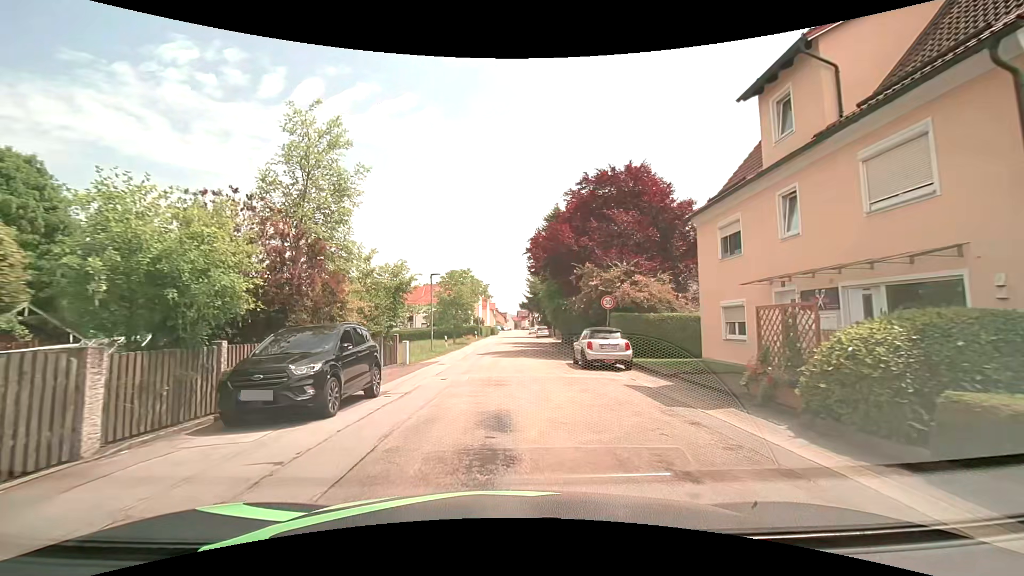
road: residential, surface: asphalt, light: Day
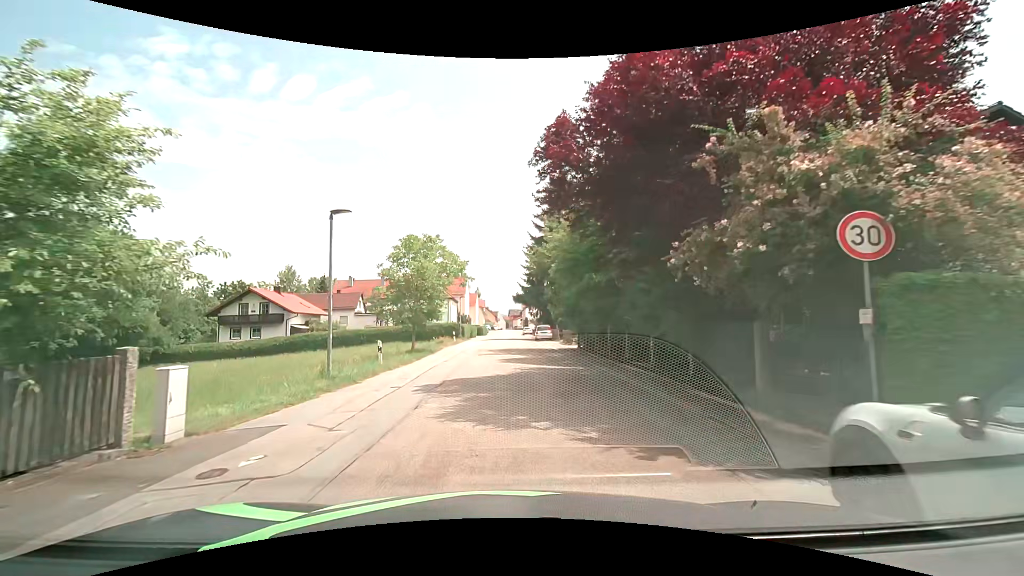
(+0.3, +16.5) m; +2°
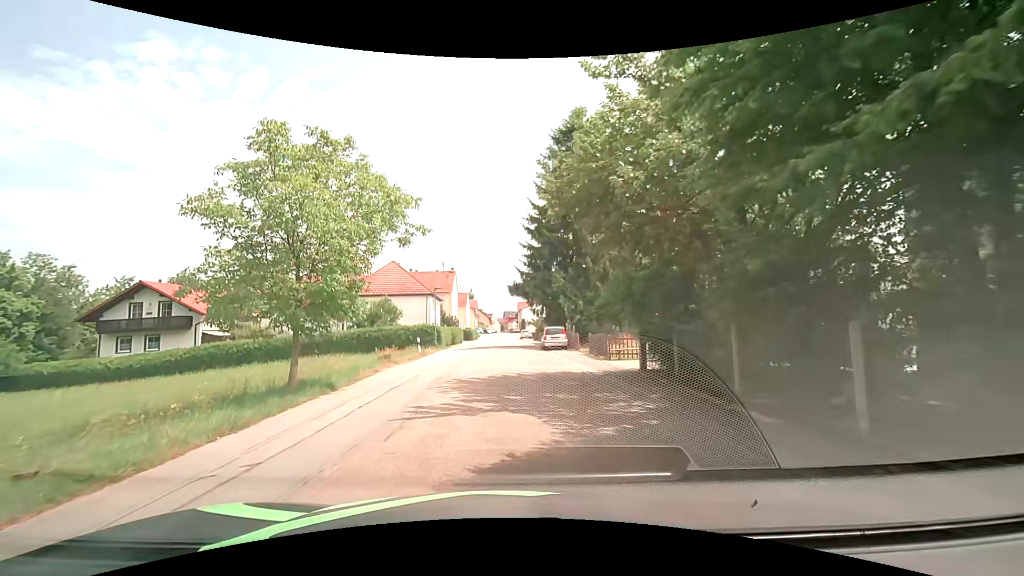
(-0.1, +16.1) m; -1°
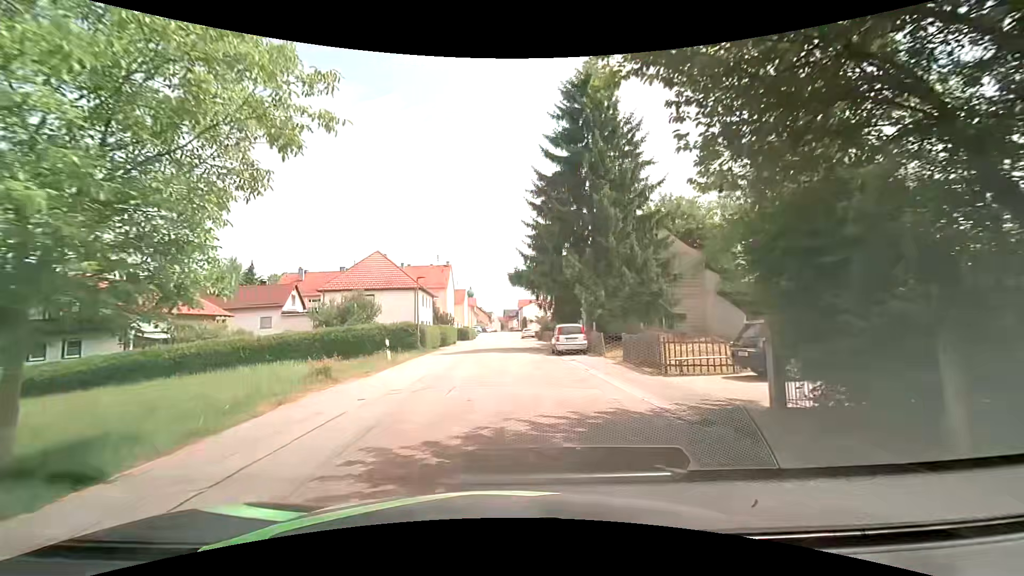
(+0.1, +7.9) m; 0°
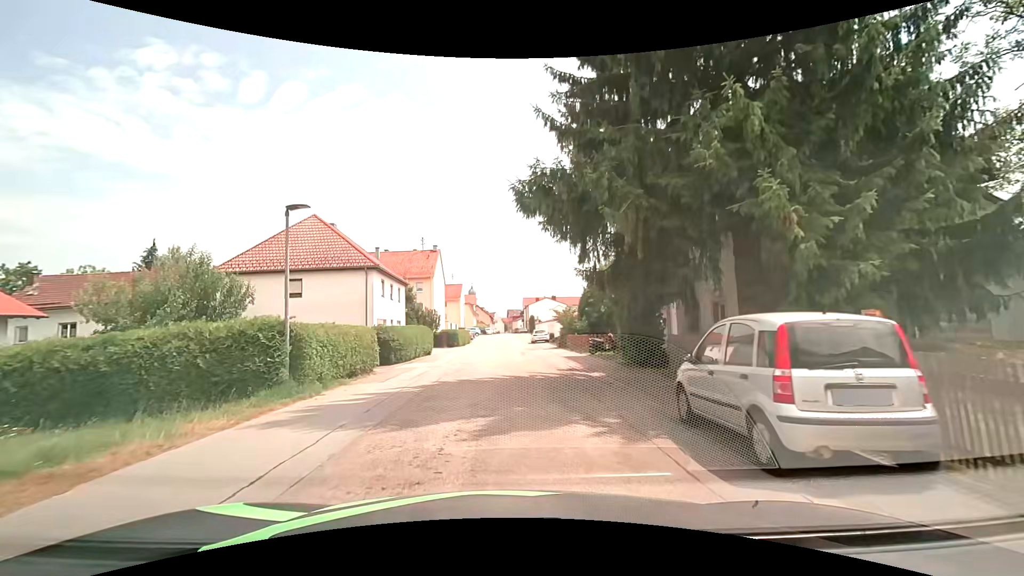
(+0.2, +19.8) m; +1°
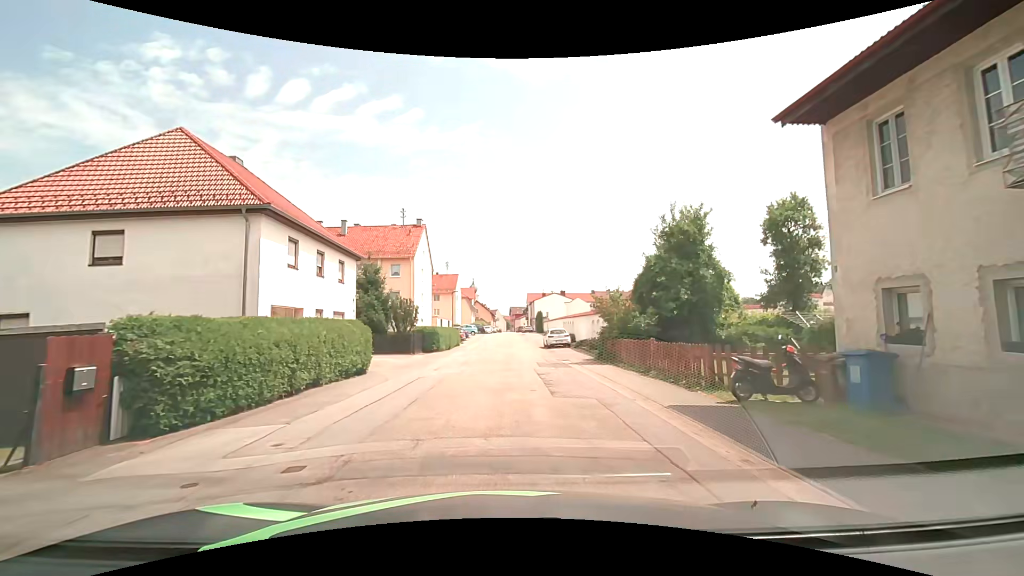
(-0.3, +16.3) m; 0°
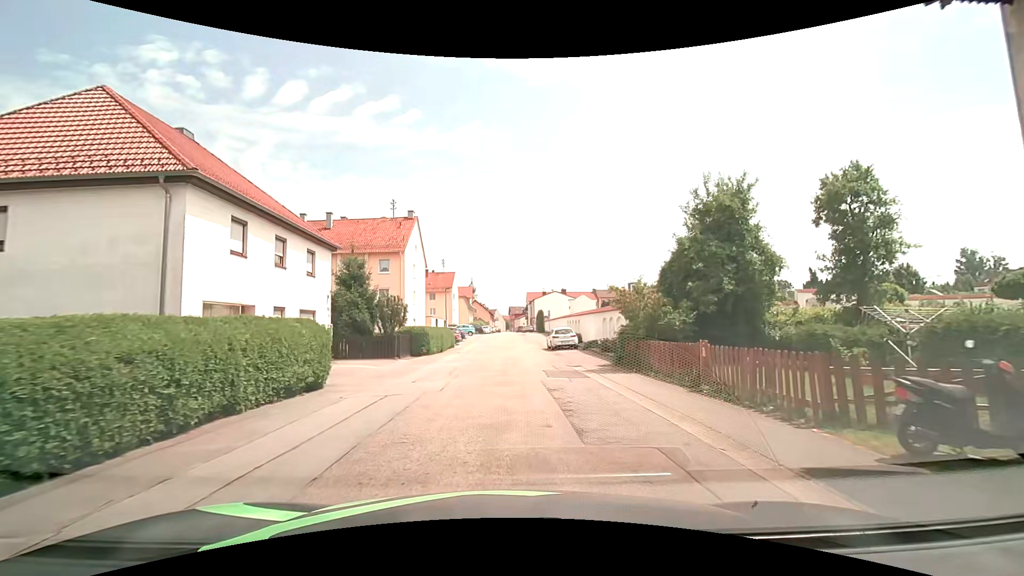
(-0.1, +4.2) m; -1°
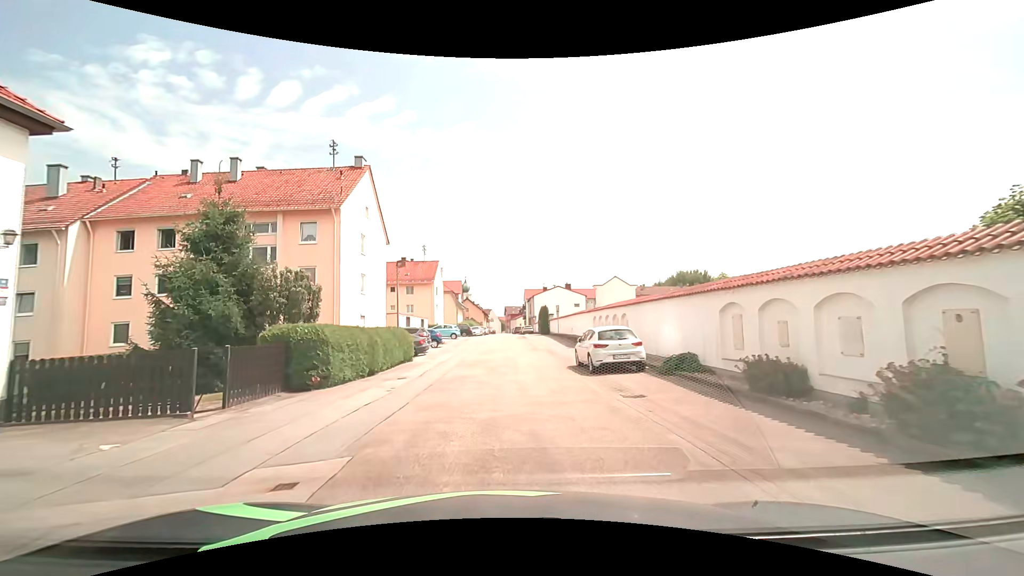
(+0.1, +16.9) m; +1°
(0, +10) (0, +20) (0, +30) (0, +40) (0, +50) (0, +60) (0, +70) (0, +80) (0, +90) (0, +100) m
